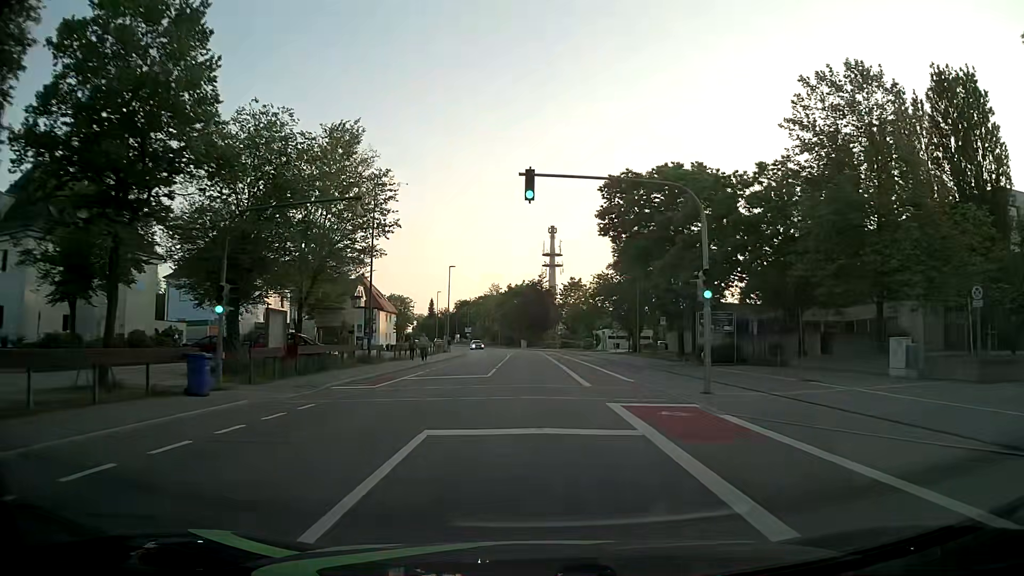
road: tertiary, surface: asphalt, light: Day
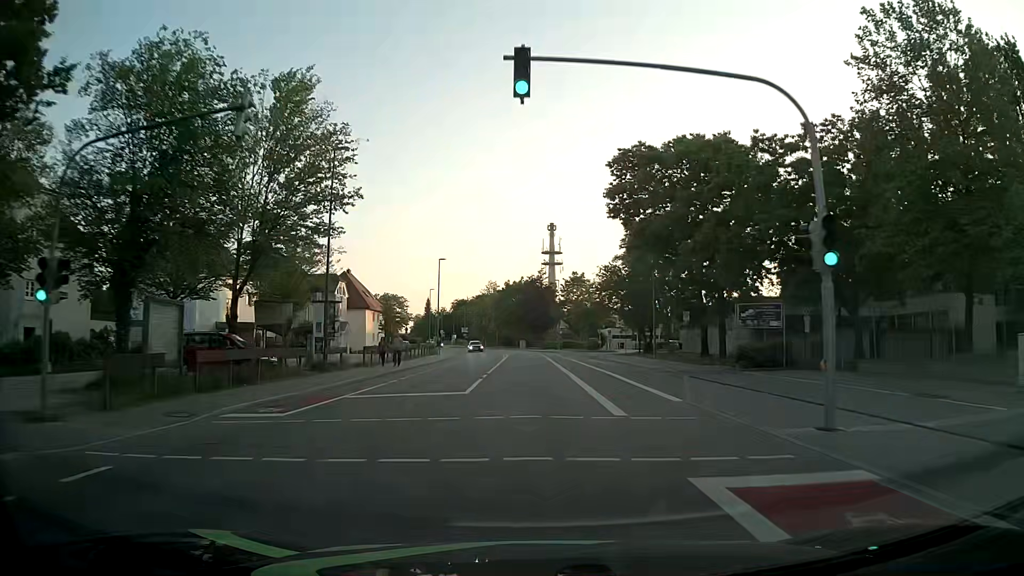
(0.0, +8.0) m; 0°
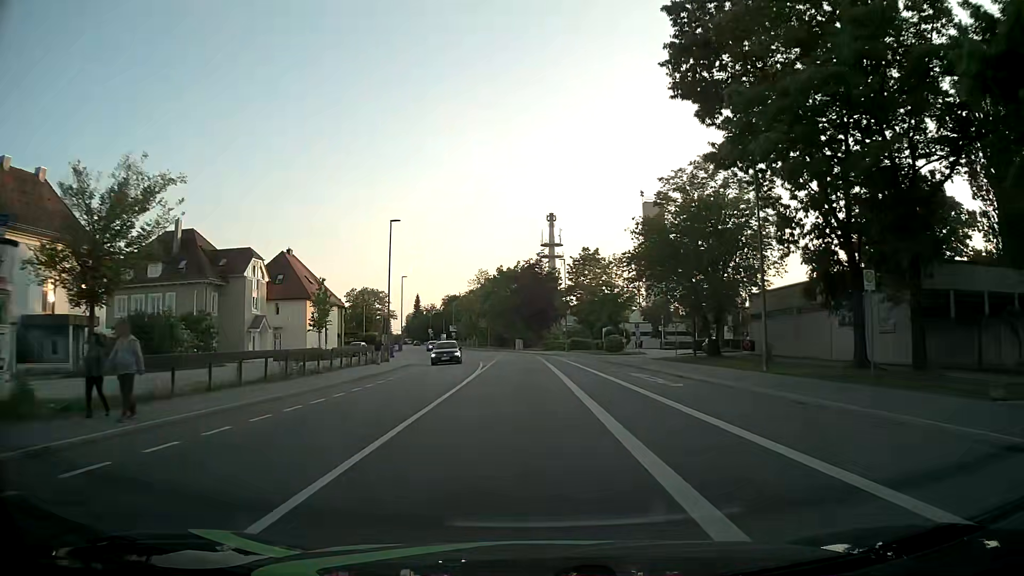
(+0.1, +24.1) m; 0°
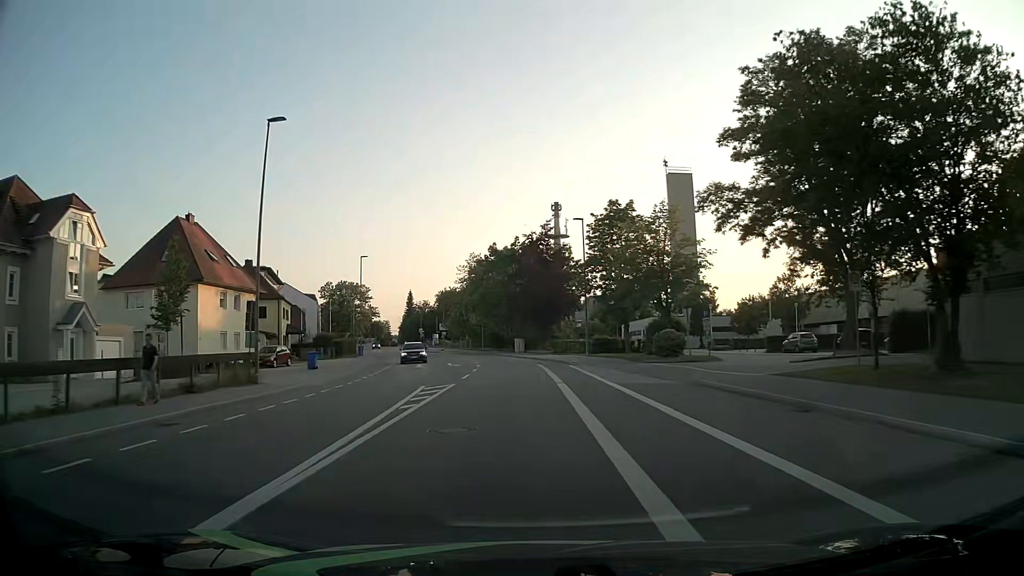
(0.0, +24.2) m; 0°
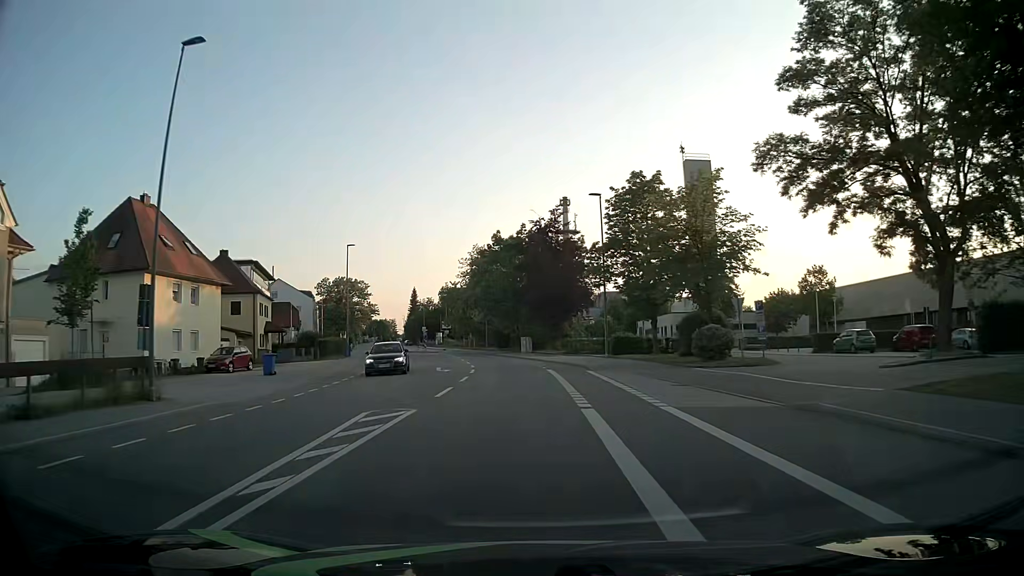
(-0.1, +8.1) m; -1°
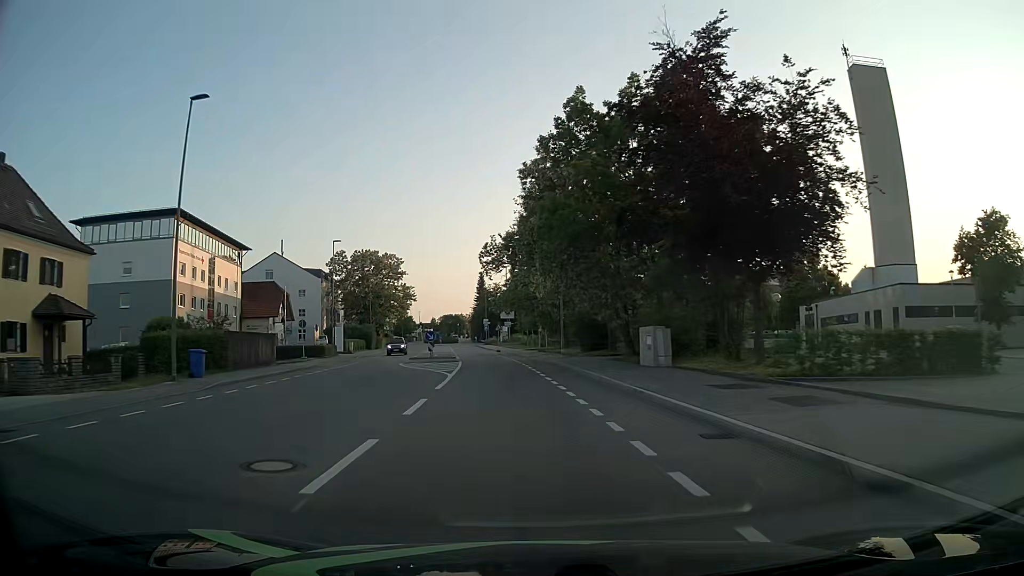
(-2.1, +40.5) m; -8°
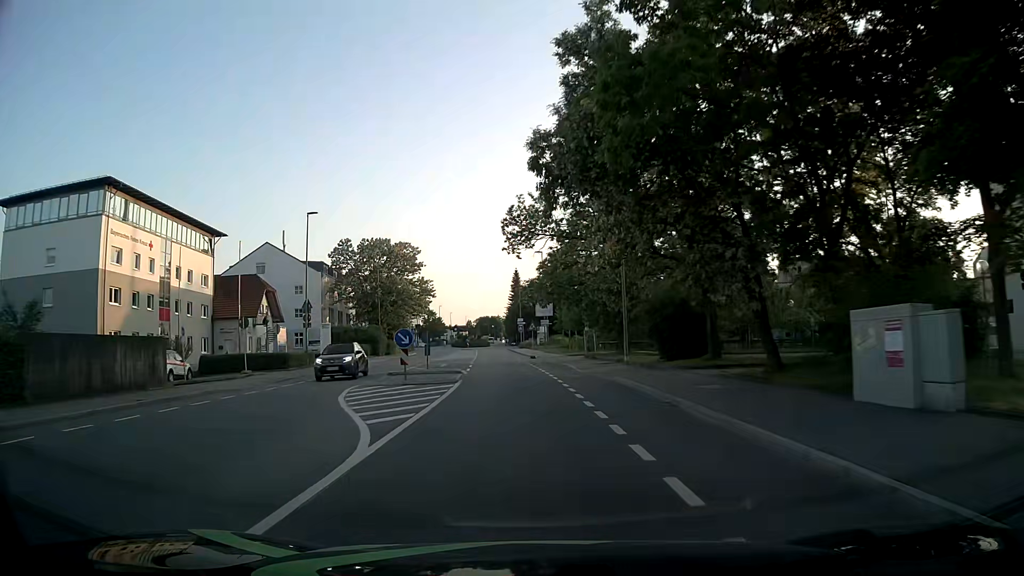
(-0.3, +16.3) m; -3°
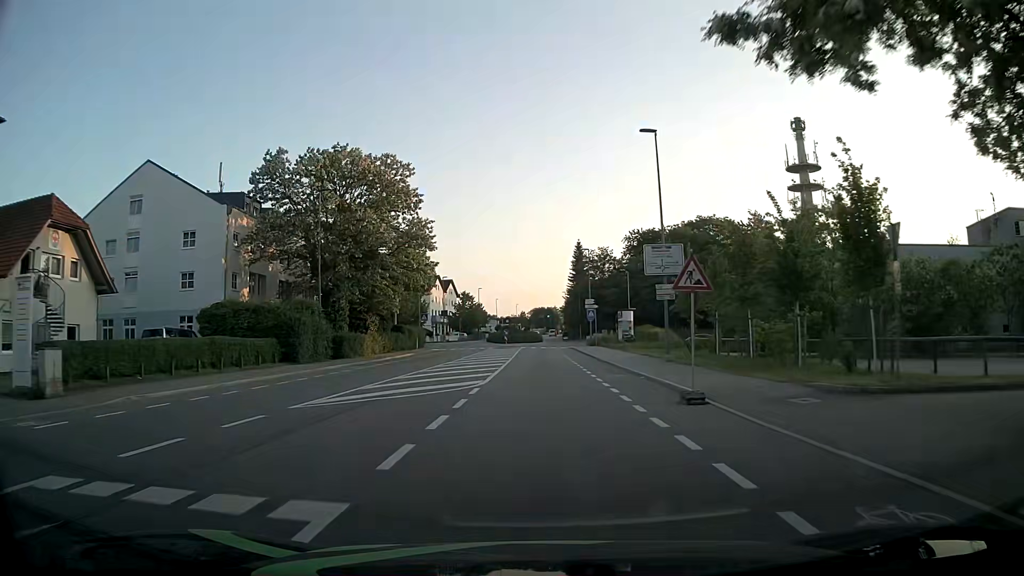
(-2.2, +39.6) m; -5°
